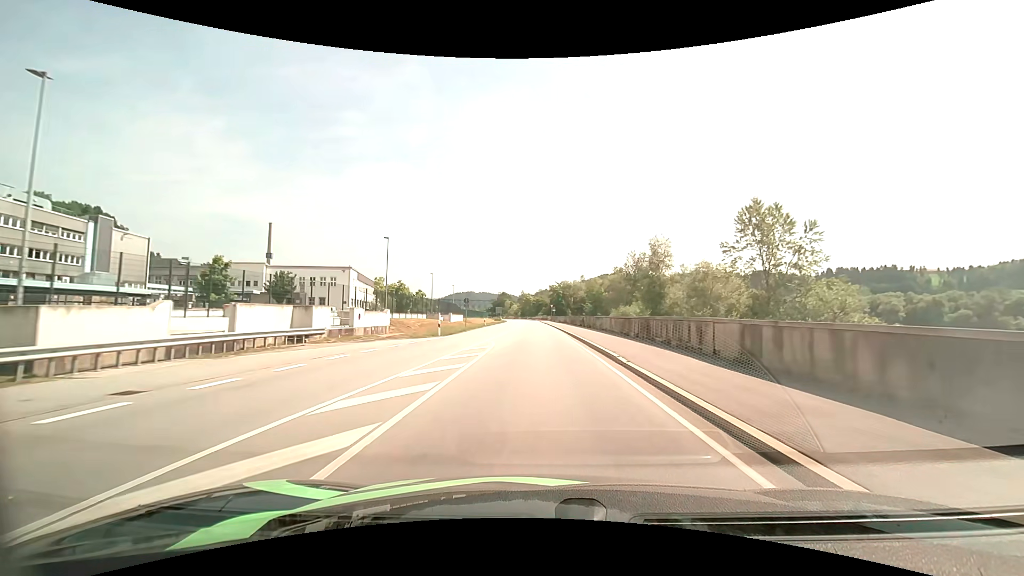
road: primary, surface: asphalt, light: Day
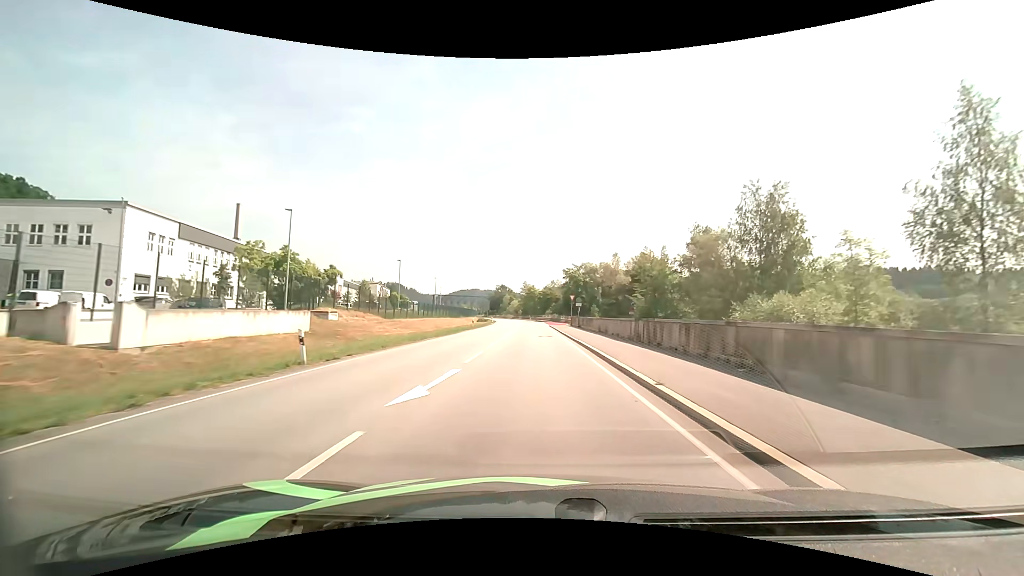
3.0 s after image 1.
(-0.3, +53.0) m; -1°
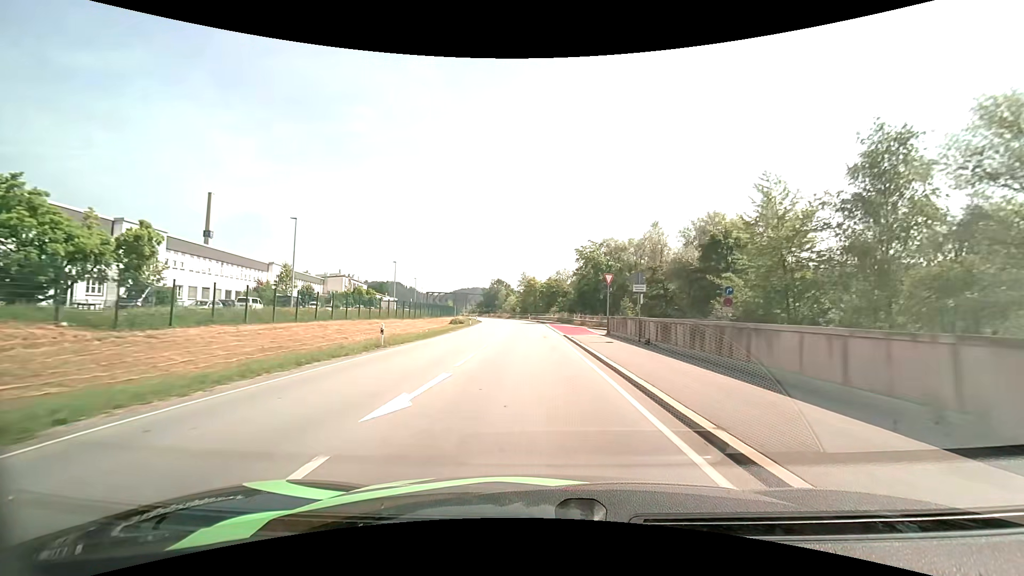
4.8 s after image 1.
(-0.1, +31.1) m; 0°
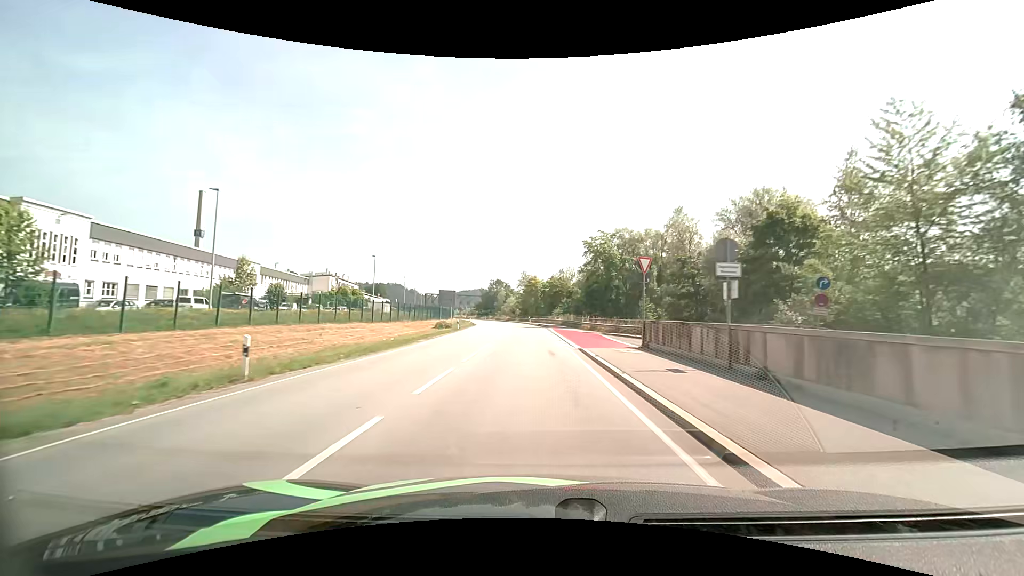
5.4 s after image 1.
(0.0, +10.2) m; 0°
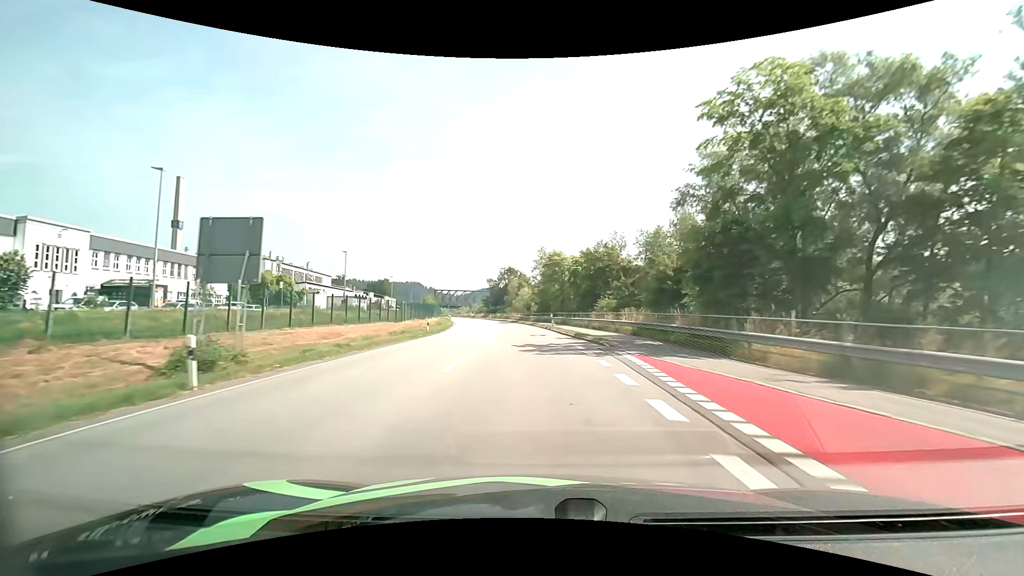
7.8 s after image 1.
(-0.8, +40.1) m; -2°
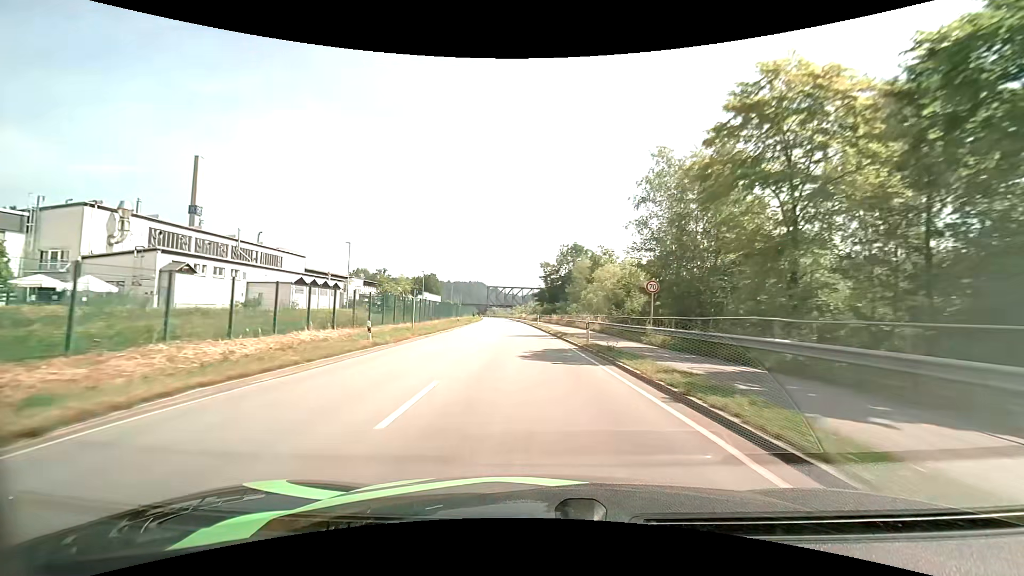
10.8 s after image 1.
(-2.7, +50.9) m; -7°
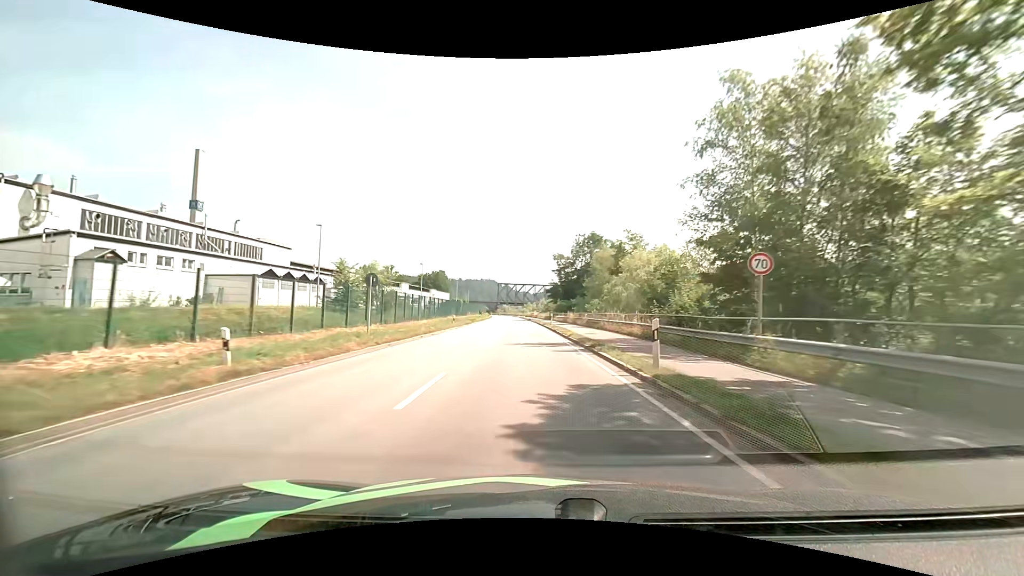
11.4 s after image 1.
(-0.1, +10.1) m; -1°
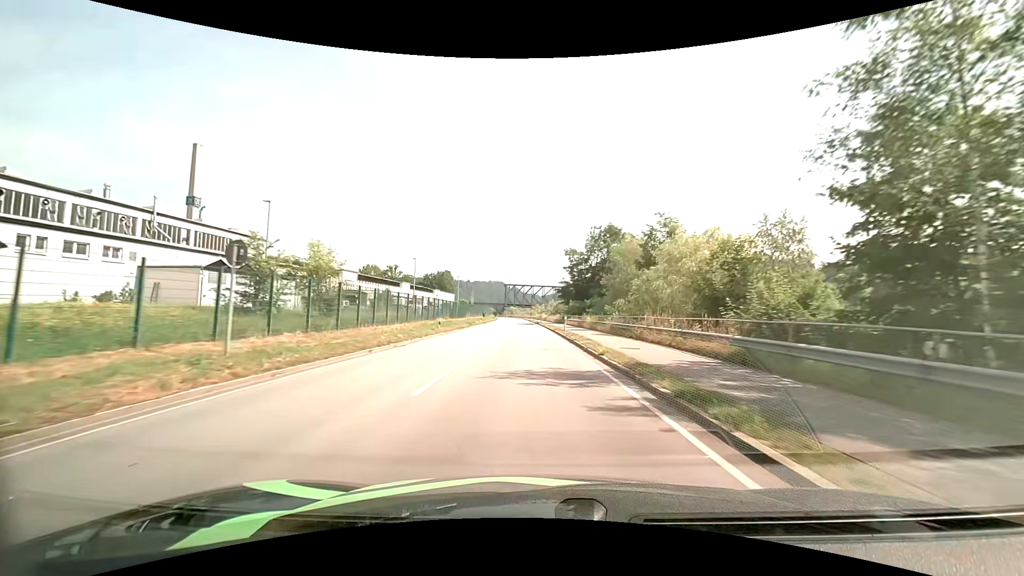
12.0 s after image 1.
(-0.1, +10.0) m; -1°
